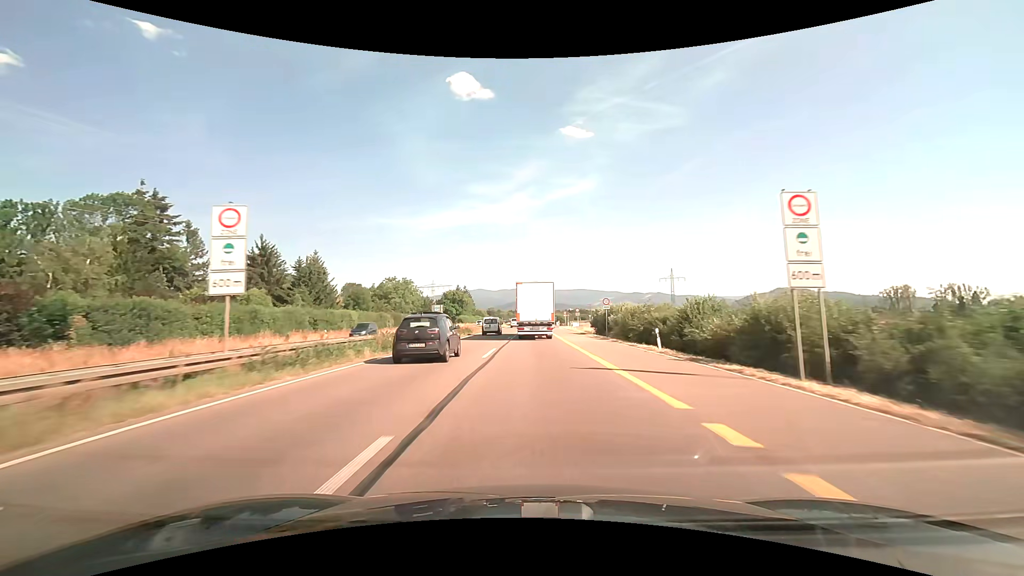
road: trunk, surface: asphalt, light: Day
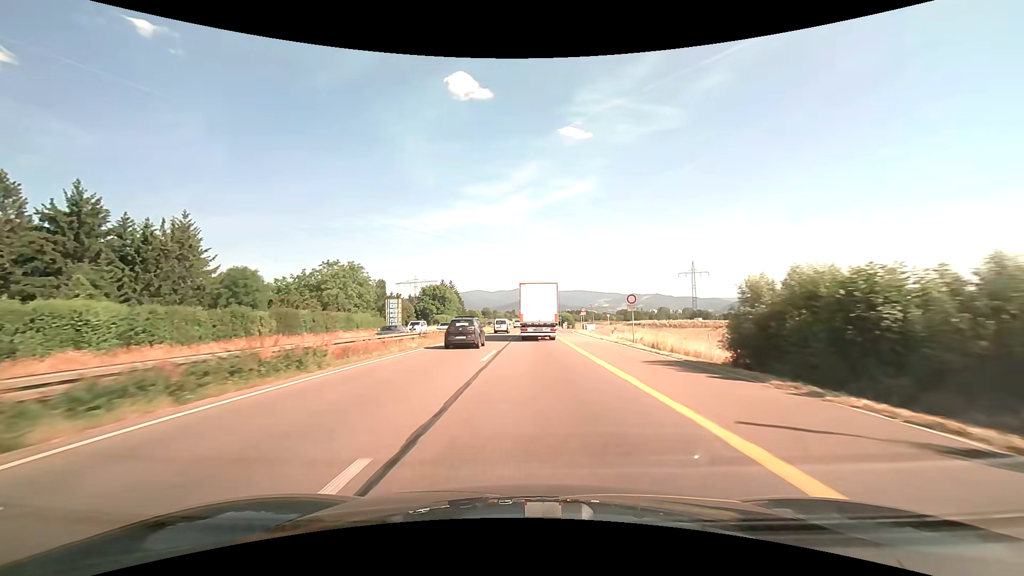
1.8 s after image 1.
(+0.1, +36.8) m; 0°
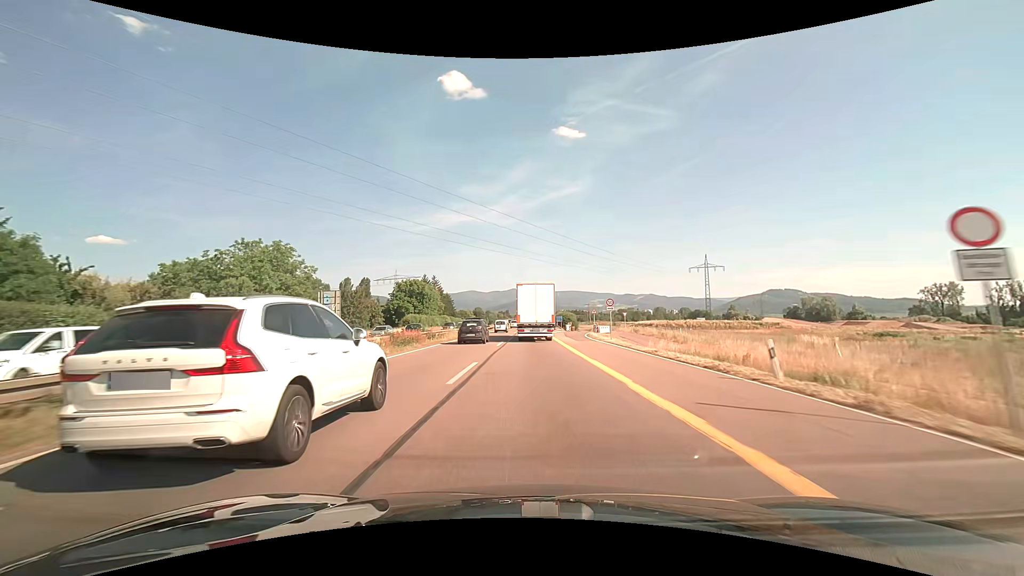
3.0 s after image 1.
(+0.2, +24.4) m; +1°
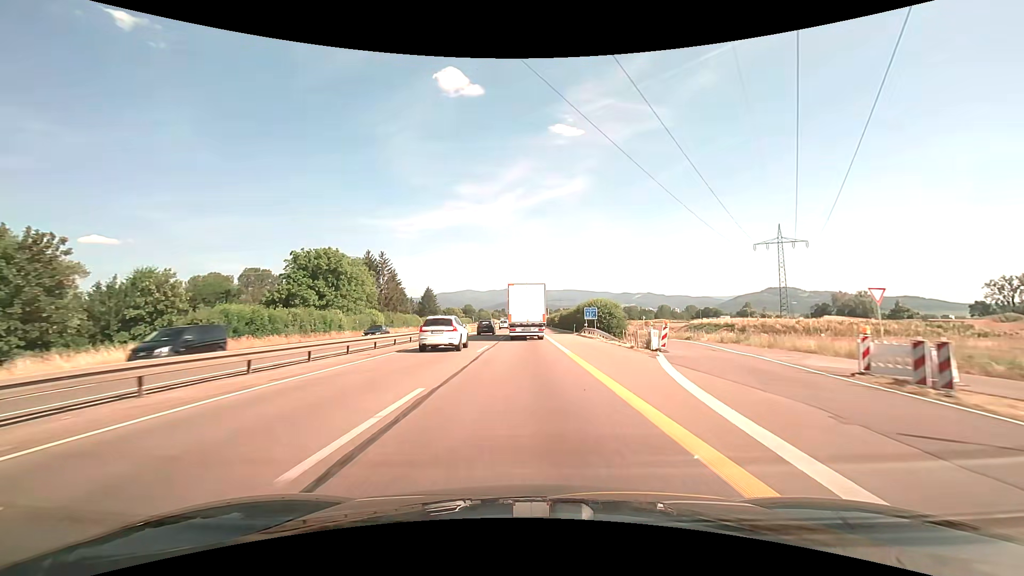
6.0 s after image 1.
(+0.3, +60.7) m; 0°
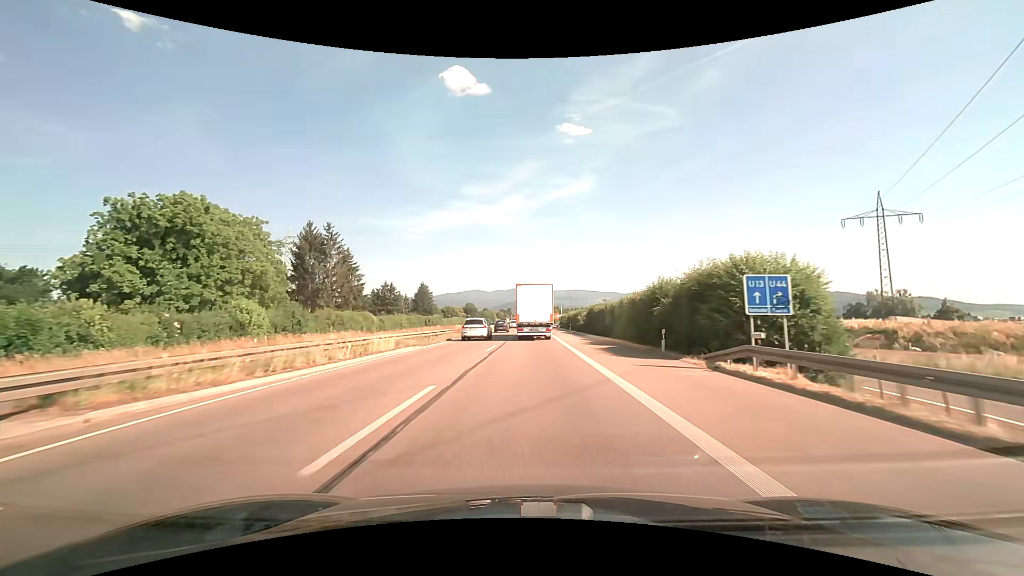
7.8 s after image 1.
(-0.3, +35.9) m; -1°
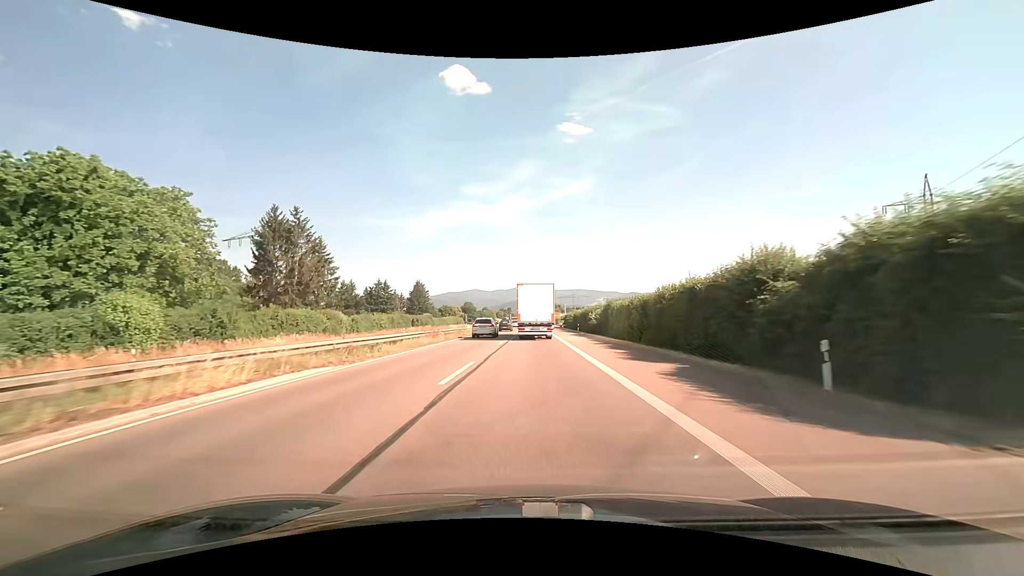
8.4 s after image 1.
(0.0, +11.9) m; 0°
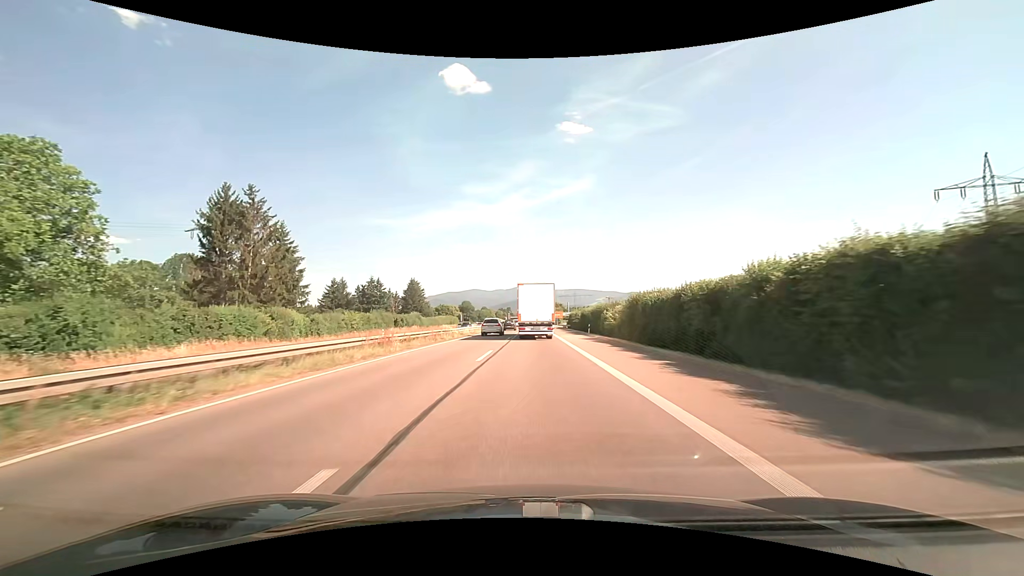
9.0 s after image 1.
(0.0, +11.8) m; 0°
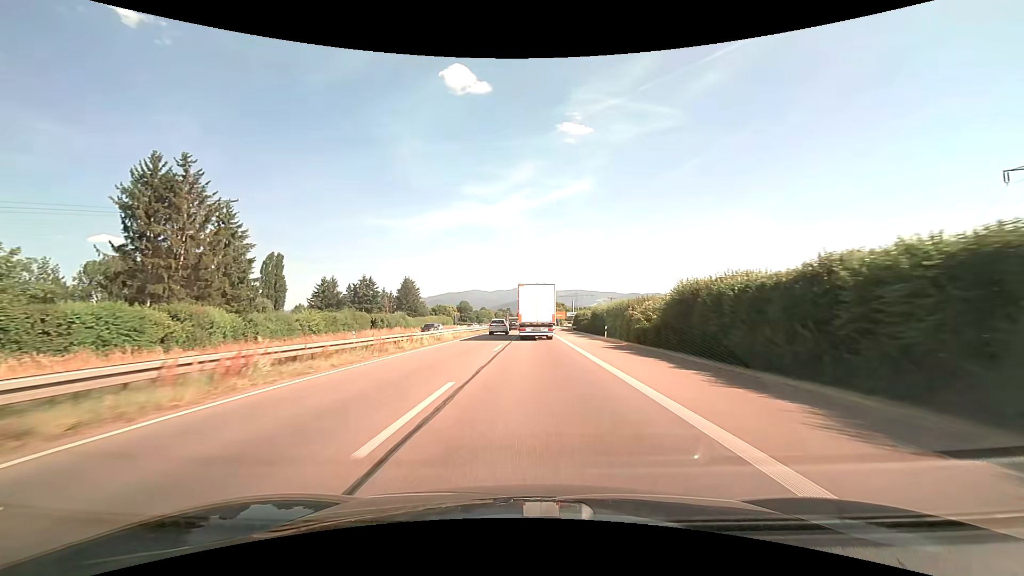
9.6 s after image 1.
(0.0, +11.8) m; 0°
(0, +10) (0, +20) (0, +30) (0, +40) (0, +50) (0, +60) (+1, +70) (+1, +80) (+1, +90) (+1, +100) m
